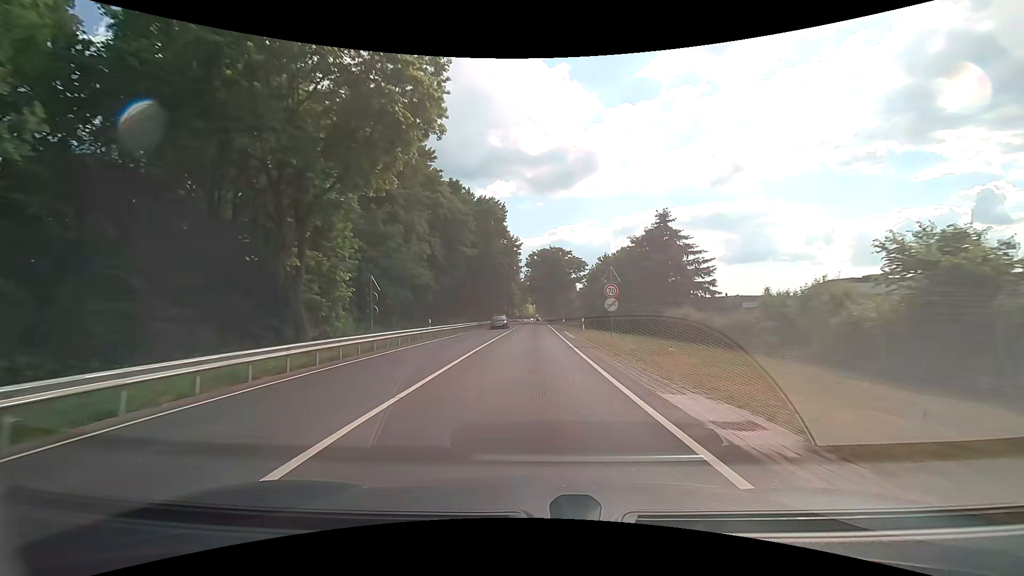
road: primary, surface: asphalt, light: Day
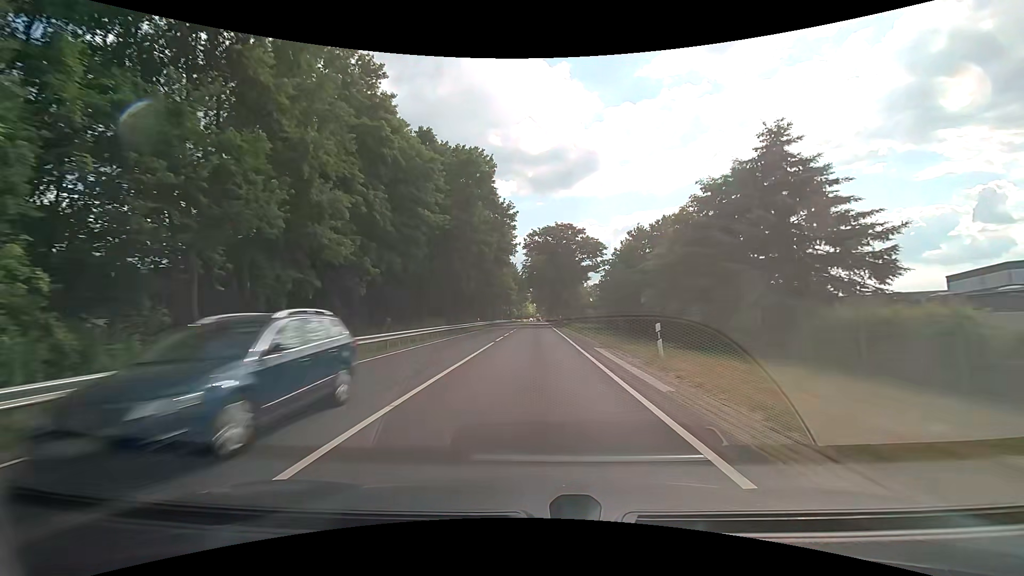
(0.0, +20.9) m; 0°
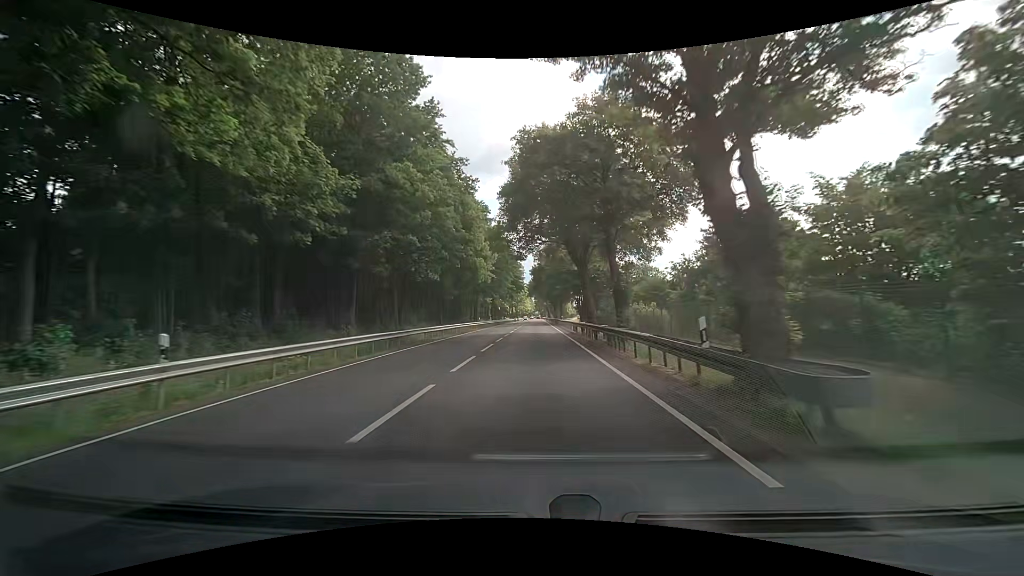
(+0.3, +52.5) m; +1°
